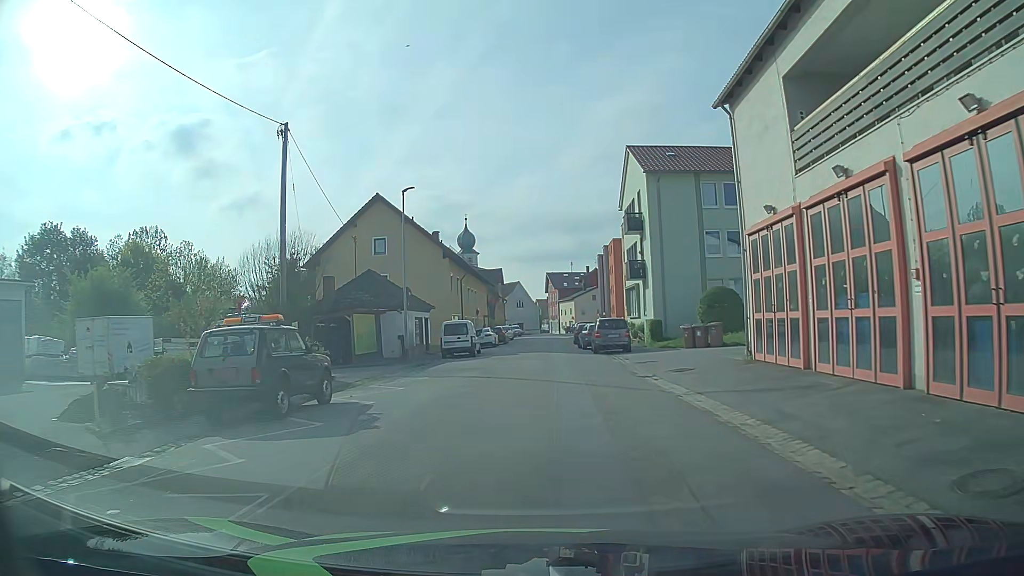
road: residential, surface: asphalt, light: Day
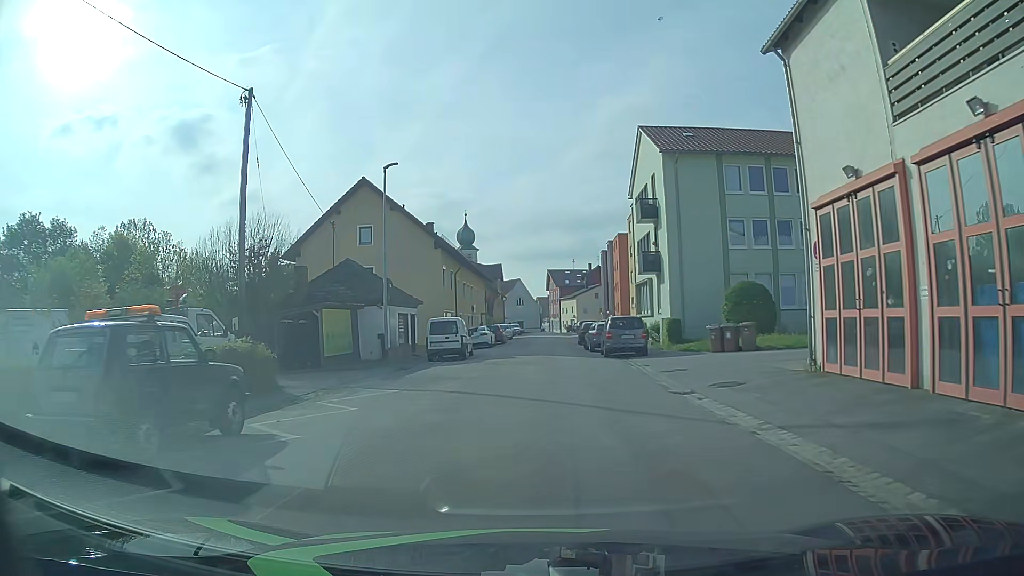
(0.0, +4.5) m; 0°
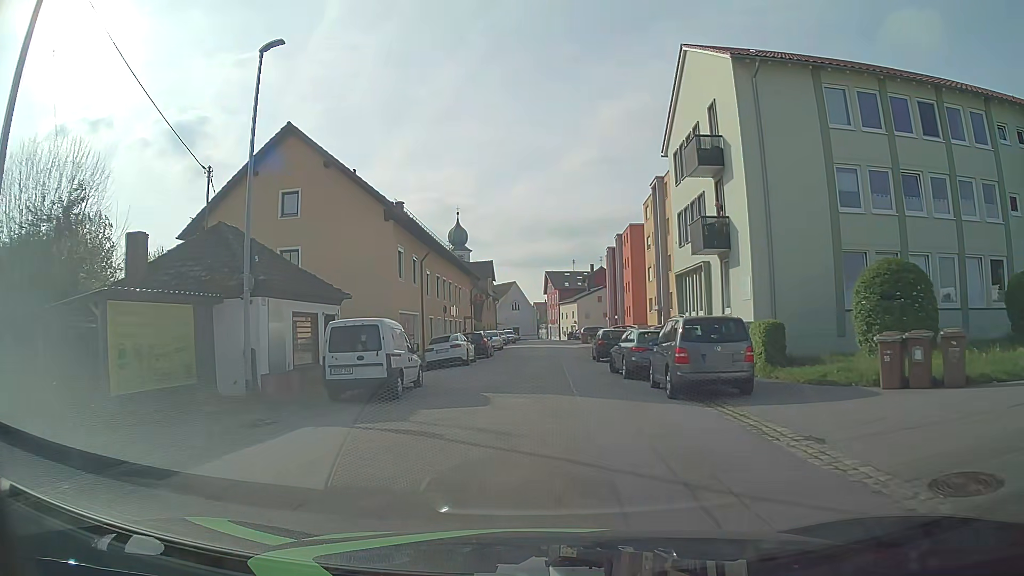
(0.0, +13.5) m; 0°
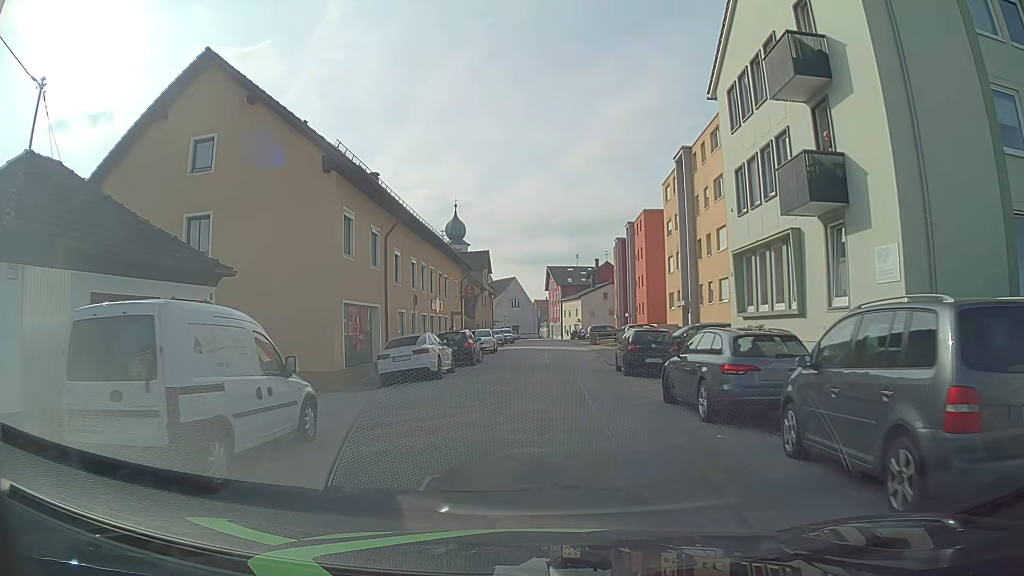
(+0.1, +8.9) m; 0°
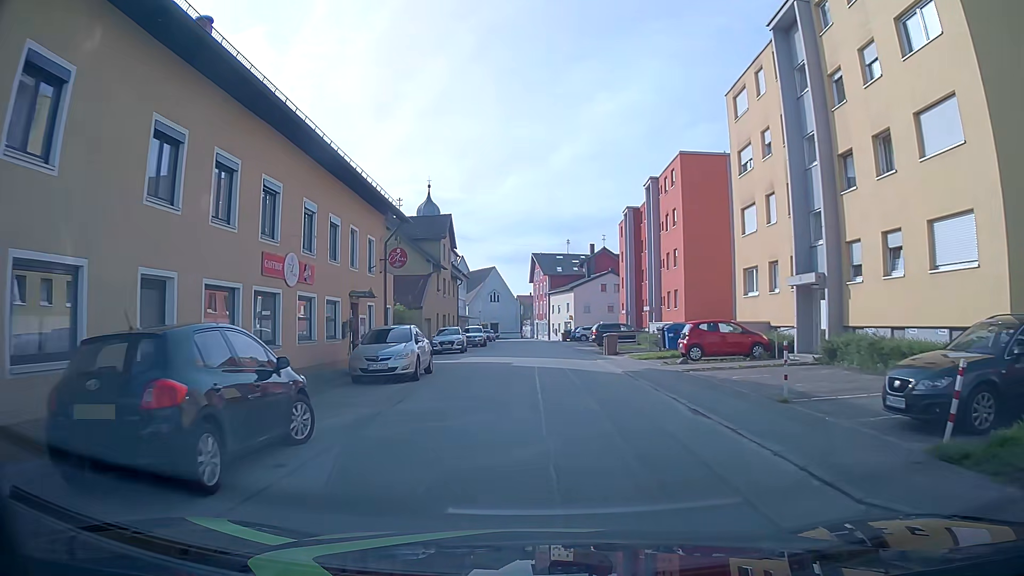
(+0.3, +22.4) m; +2°
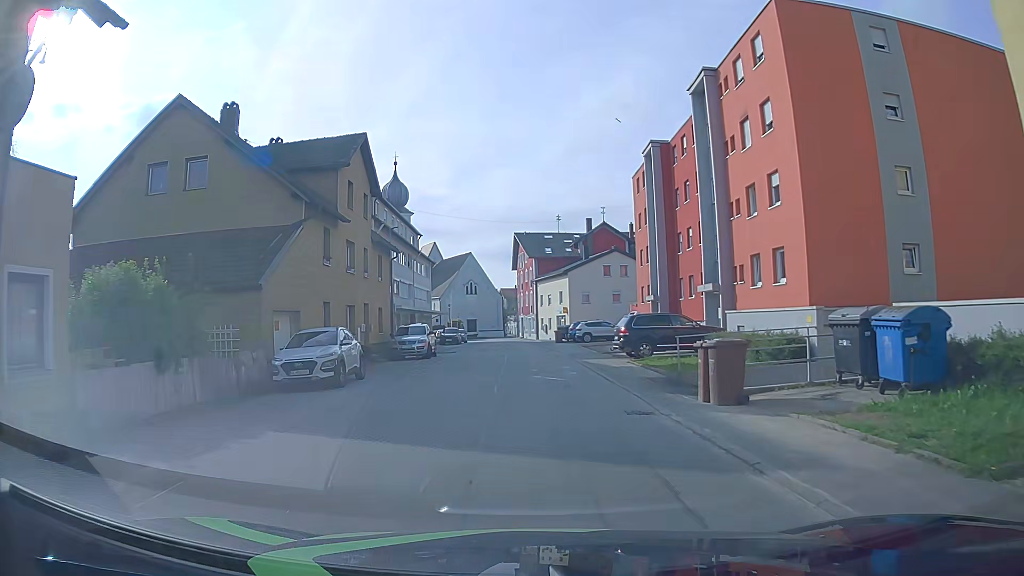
(+0.3, +22.3) m; +1°
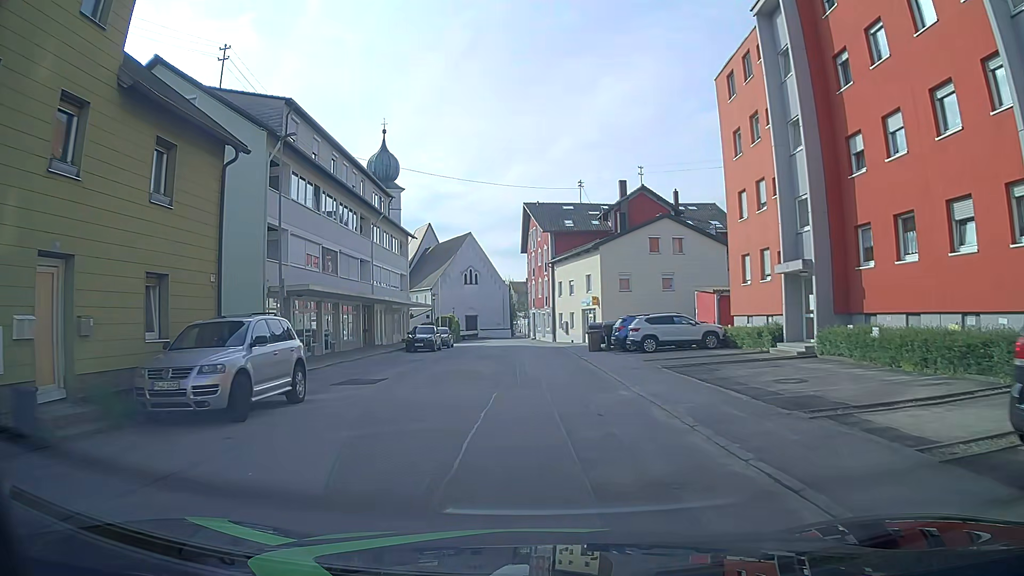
(-0.2, +22.5) m; -1°
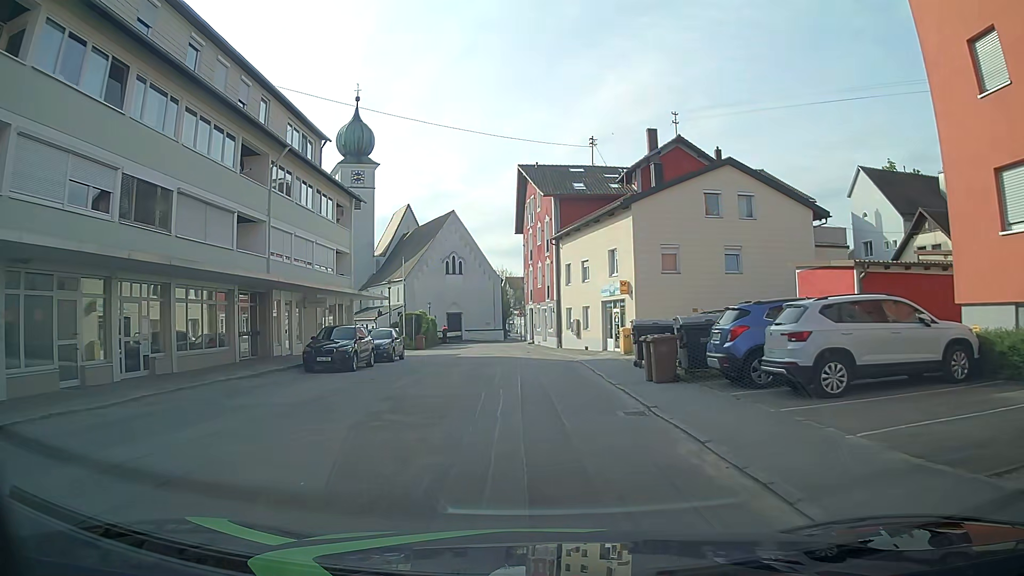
(+0.1, +18.2) m; 0°
(0, +10) (0, +20) (-1, +30) (-2, +40) (-3, +50) (-4, +60) (-3, +70) (+2, +78) (+4, +88) (+2, +98) m
